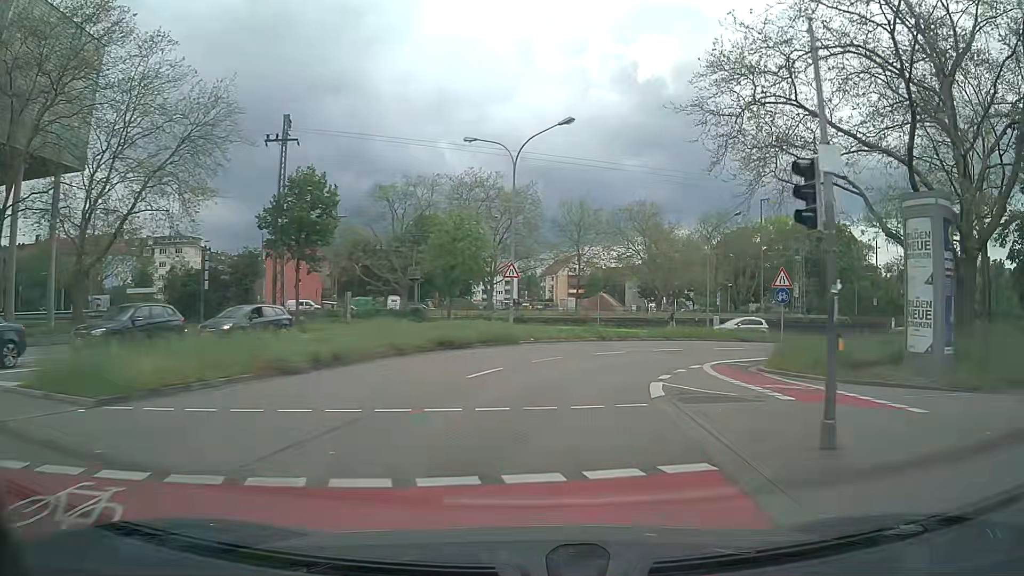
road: secondary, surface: asphalt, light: Day
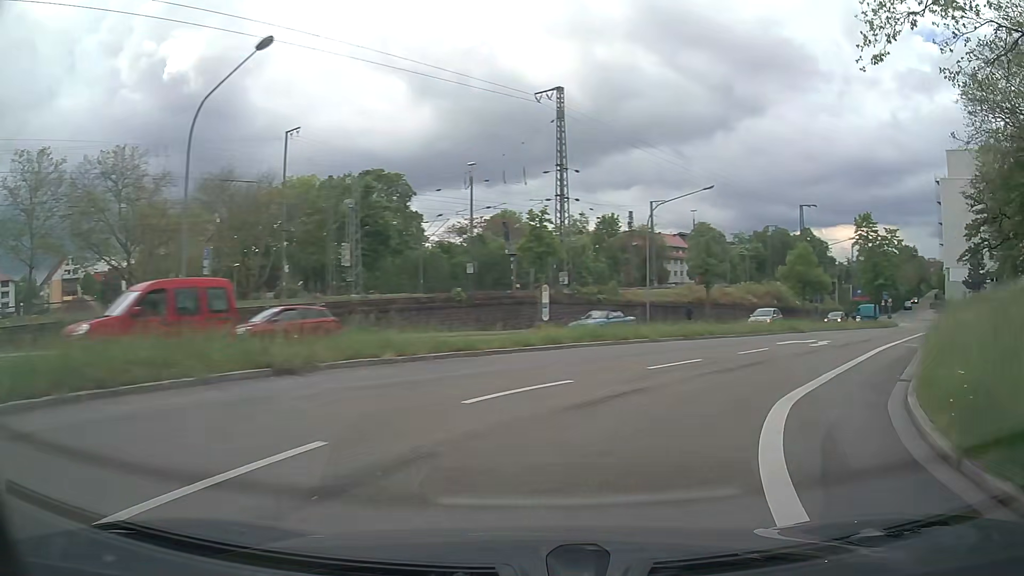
(+8.6, +31.7) m; +42°
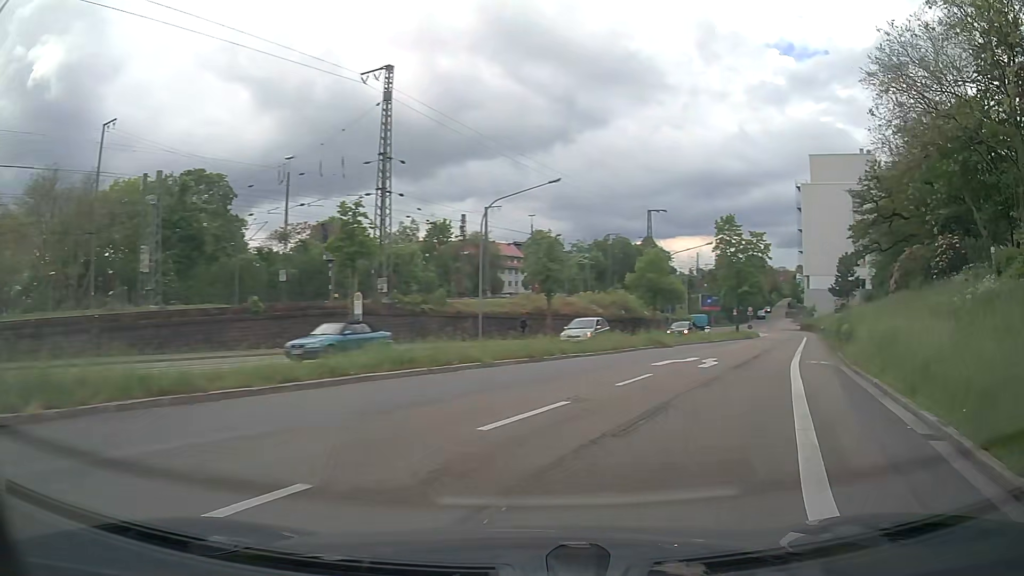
(+0.8, +6.5) m; +13°
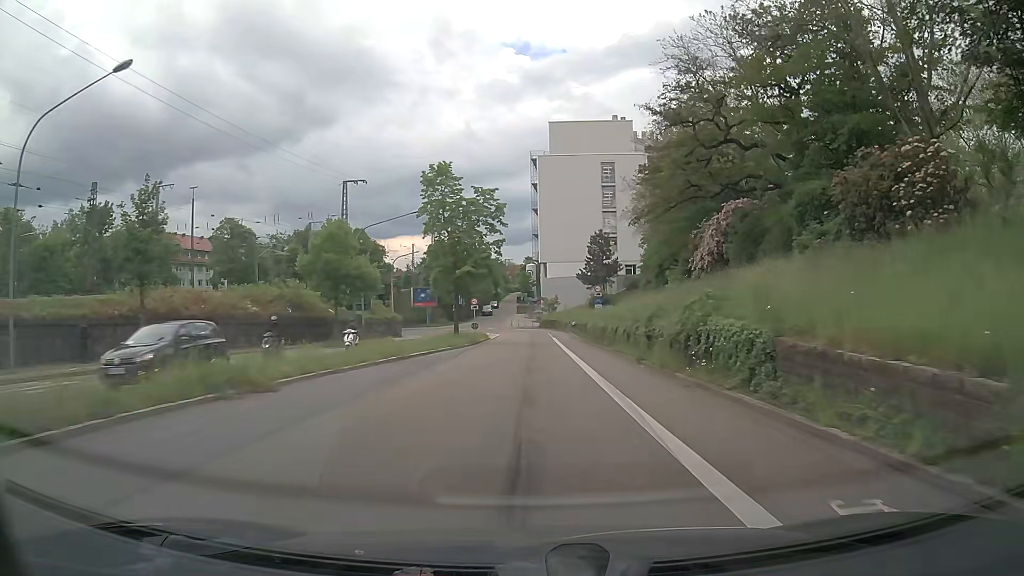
(+6.3, +20.1) m; +24°
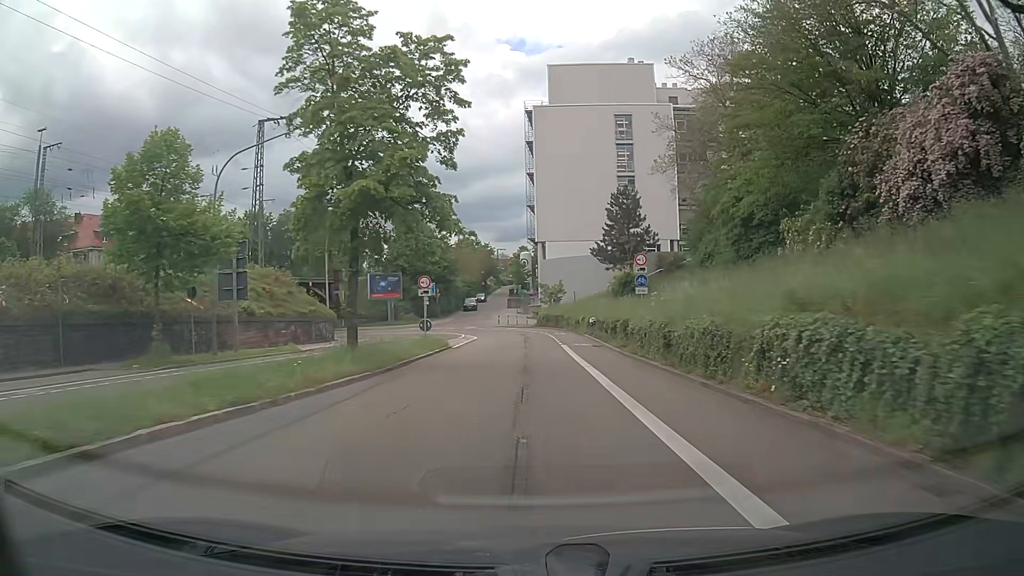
(+0.2, +24.0) m; +1°
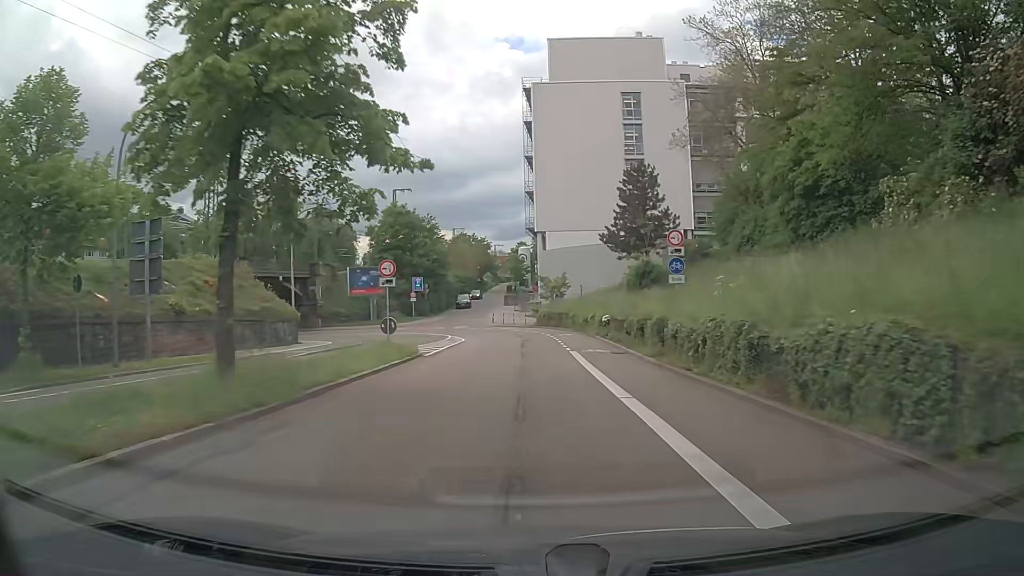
(0.0, +8.0) m; 0°
